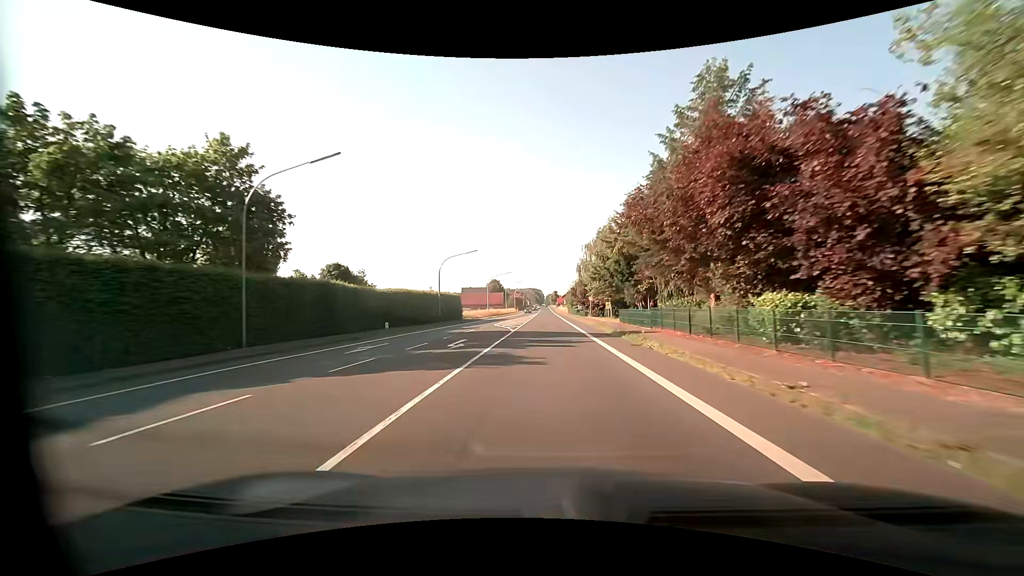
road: primary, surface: asphalt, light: Day
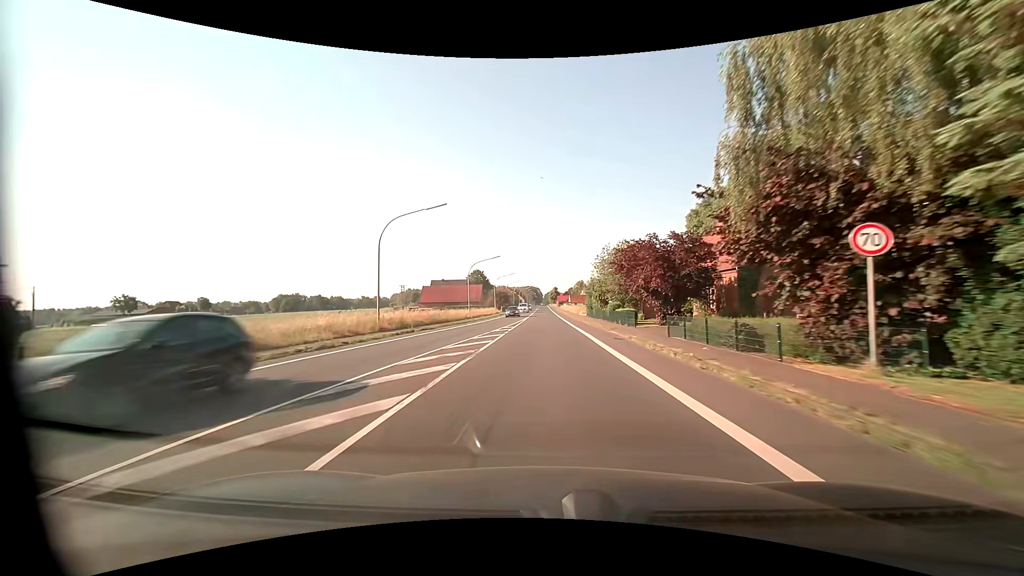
(+0.3, +57.5) m; 0°
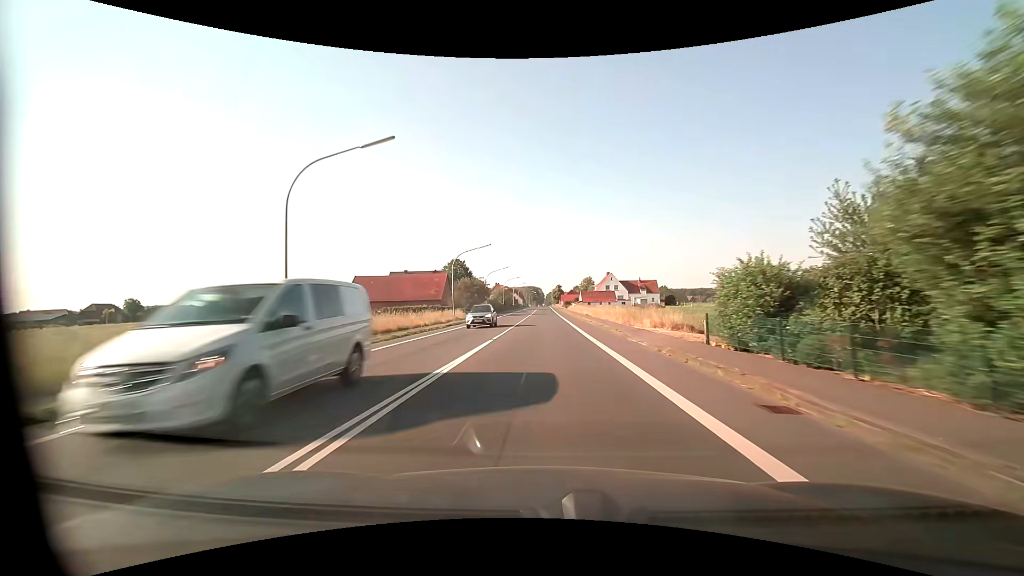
(0.0, +46.0) m; 0°
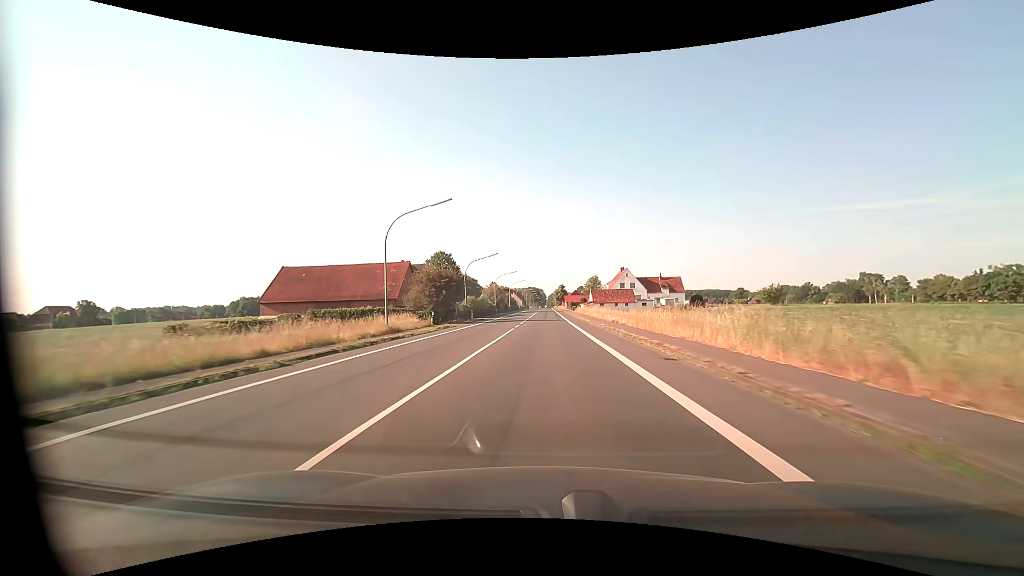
(-0.1, +22.9) m; 0°
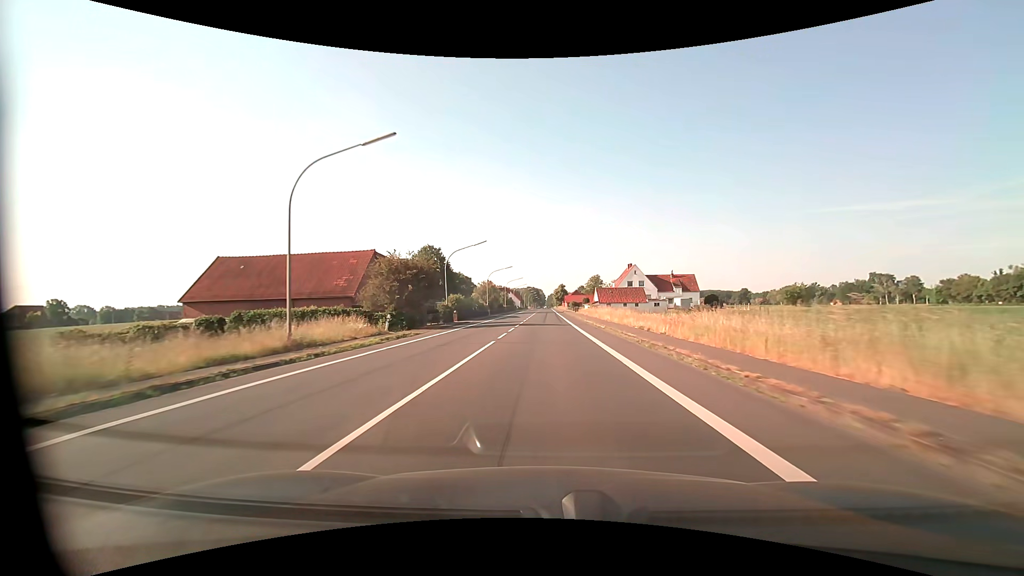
(0.0, +11.4) m; 0°
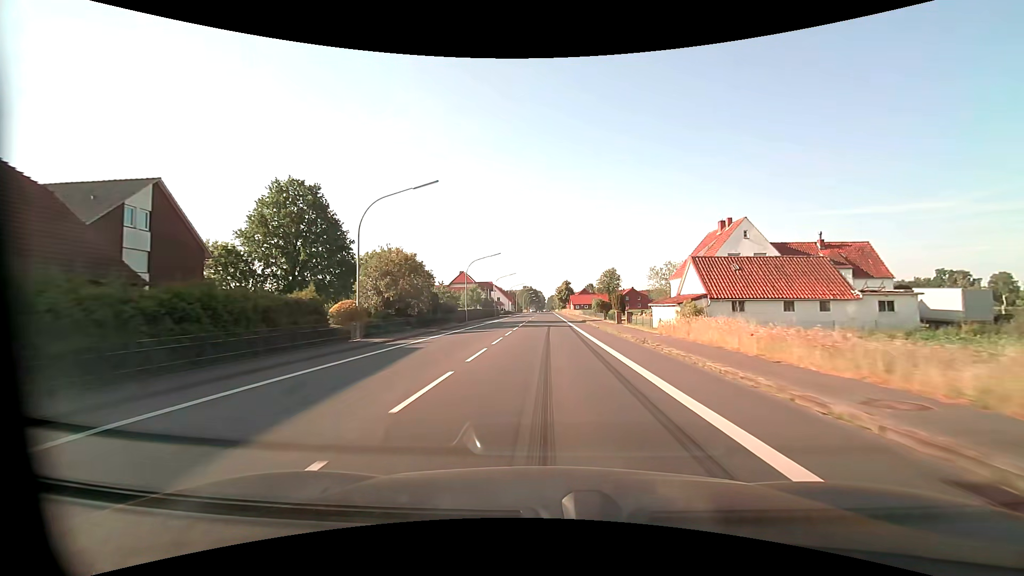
(+0.1, +57.1) m; 0°
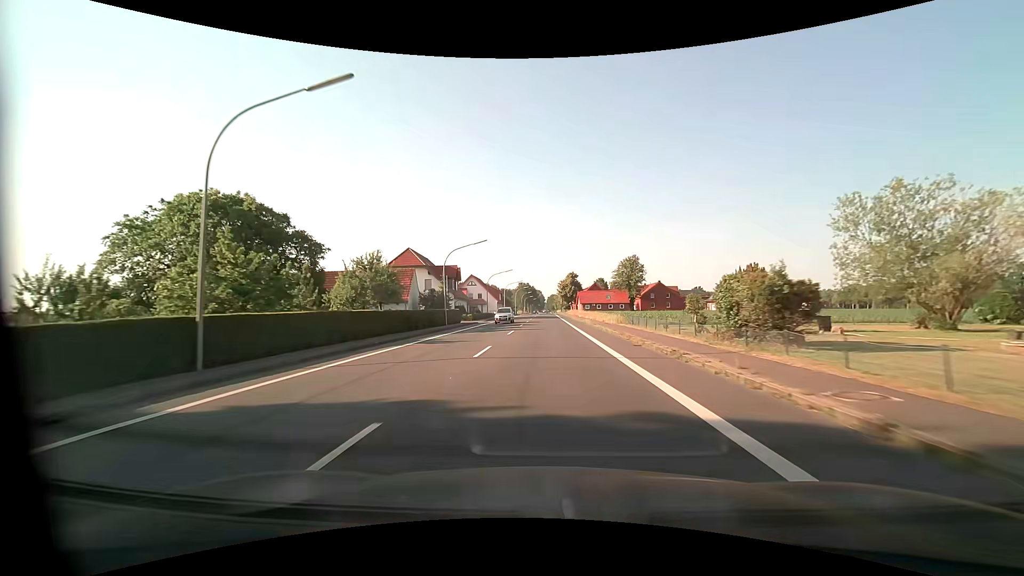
(0.0, +45.7) m; 0°
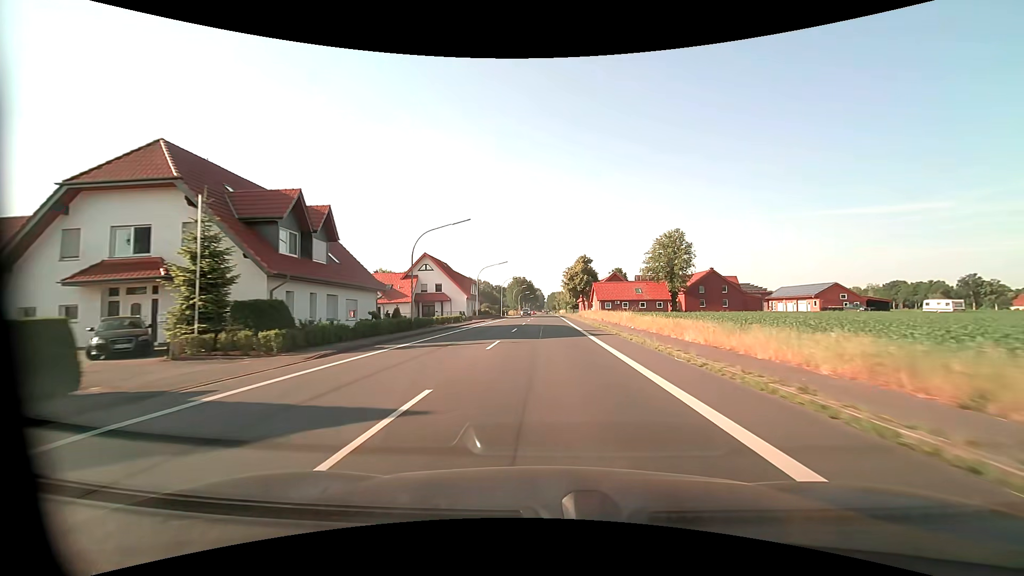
(+0.1, +45.8) m; 0°
(0, +10) (0, +20) (0, +30) (0, +40) (0, +50) (0, +60) (0, +70) (0, +80) (0, +90) (0, +100) m
